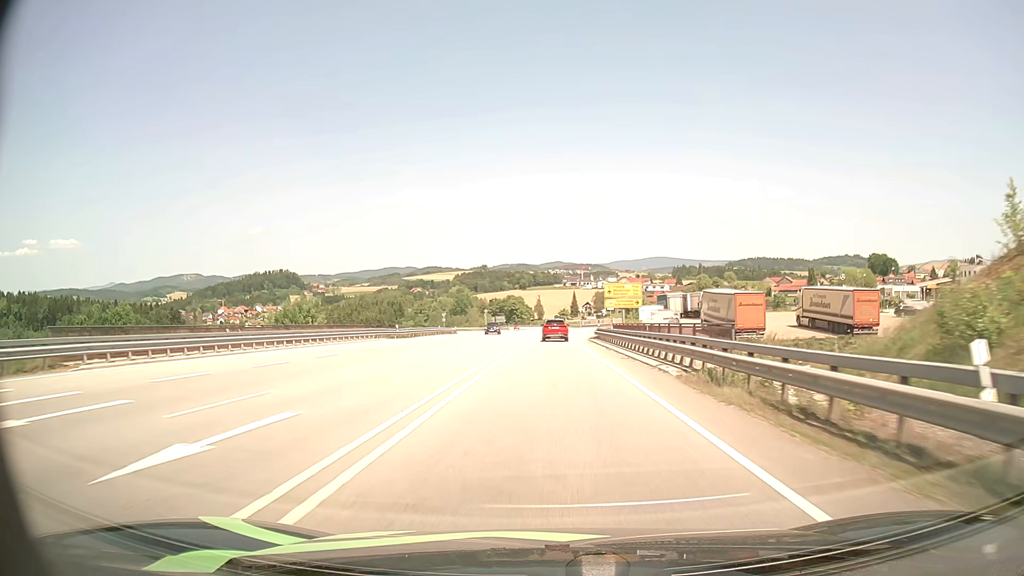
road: primary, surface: asphalt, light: Day
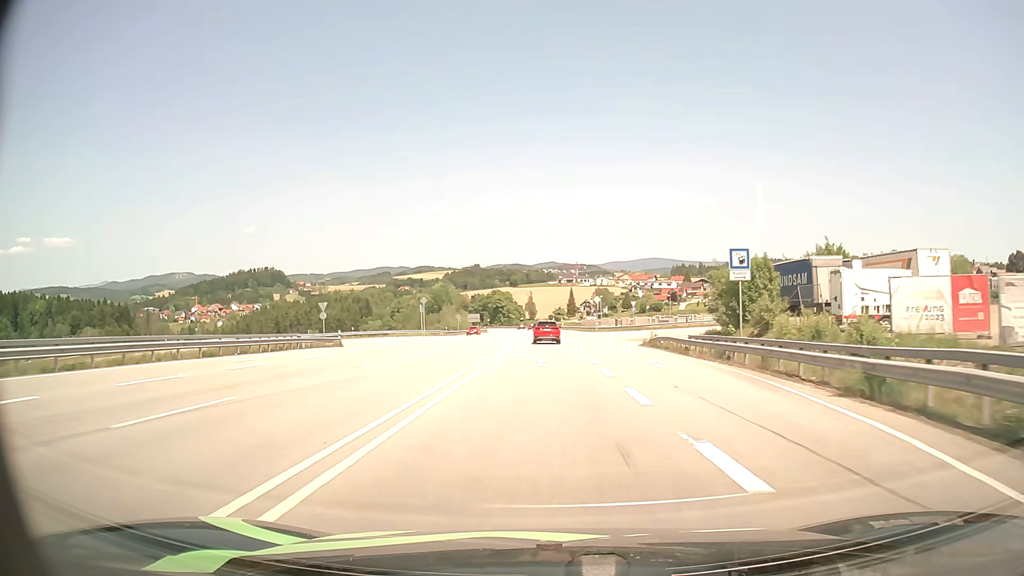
(+0.1, +61.2) m; 0°
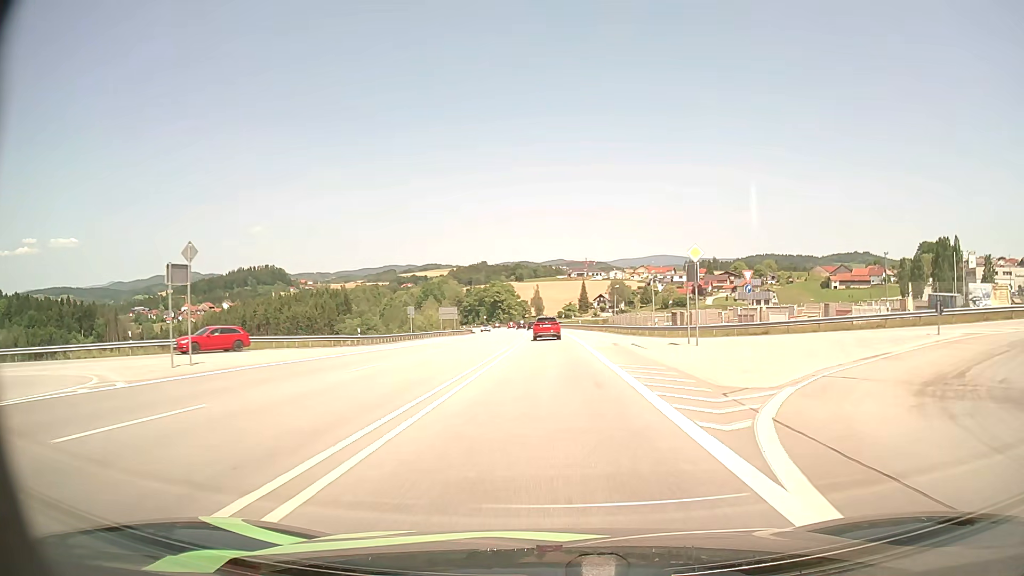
(-0.2, +49.6) m; -1°
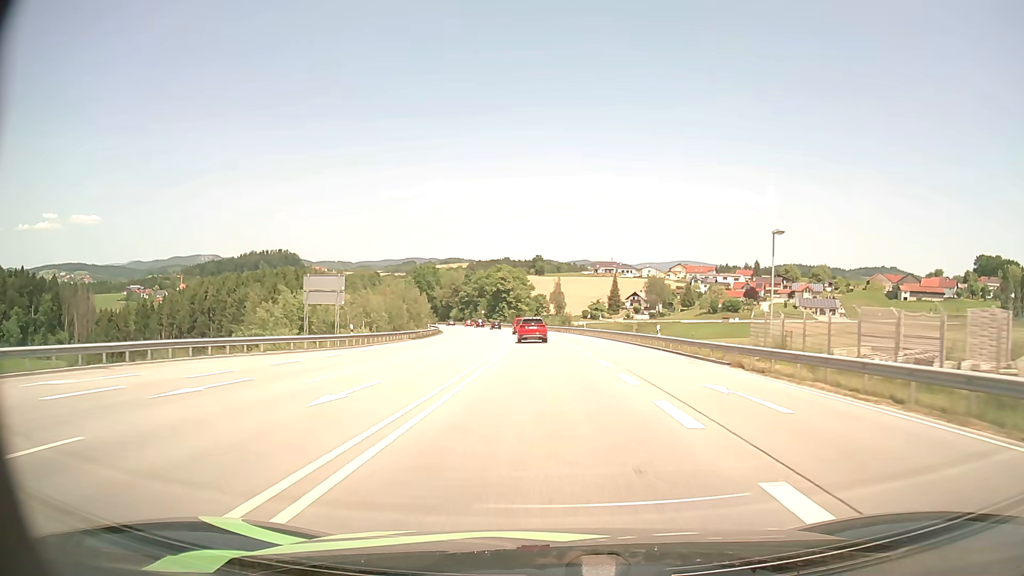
(-0.3, +63.8) m; -2°
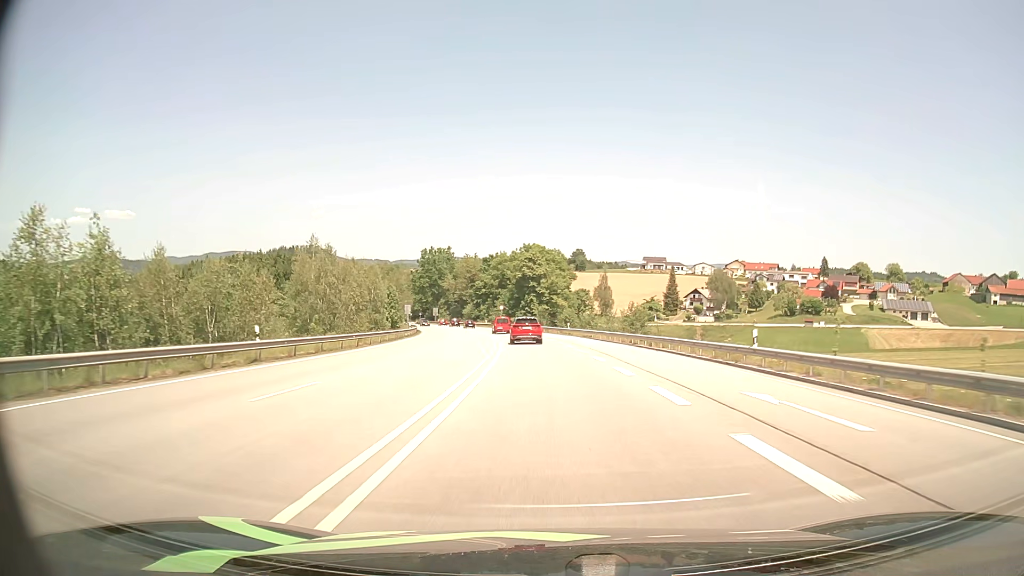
(-1.5, +51.6) m; -3°
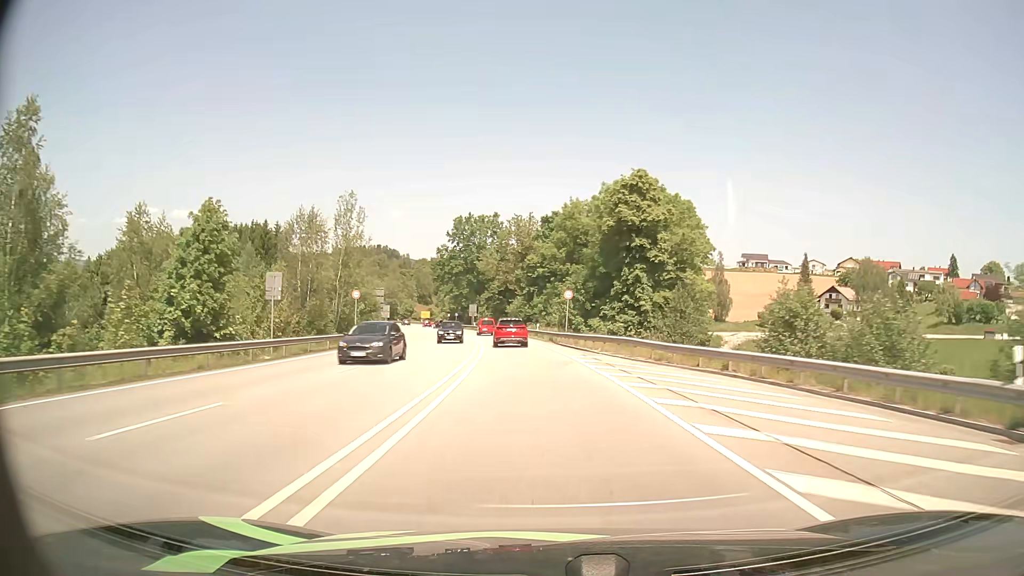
(-3.7, +64.6) m; -7°
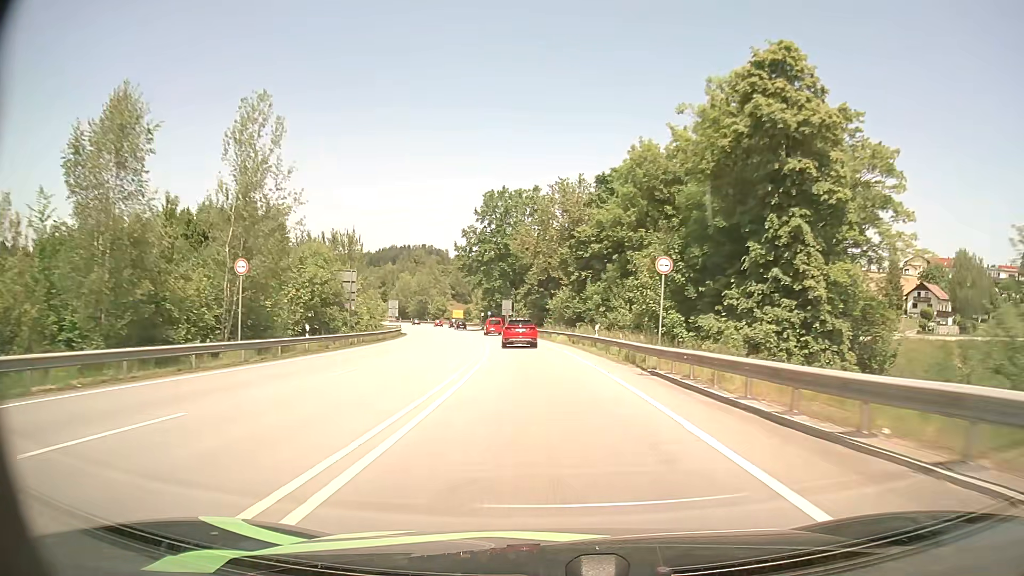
(-0.9, +25.8) m; -4°
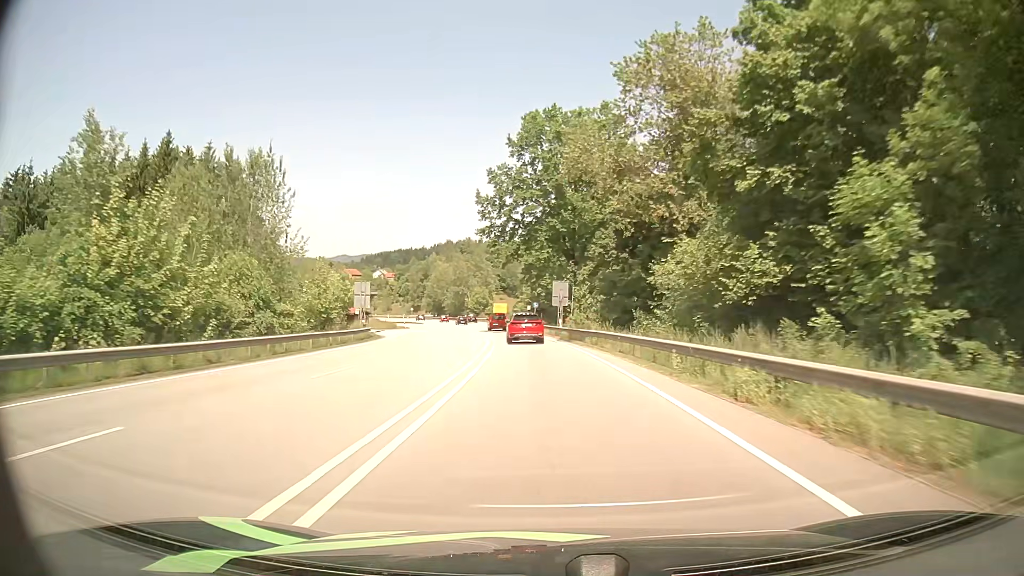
(-1.6, +38.0) m; -5°
(0, +10) (0, +20) (-1, +30) (-2, +40) (-3, +50) (-4, +60) (-5, +70) (-7, +80) (-8, +90) (-10, +99) m
